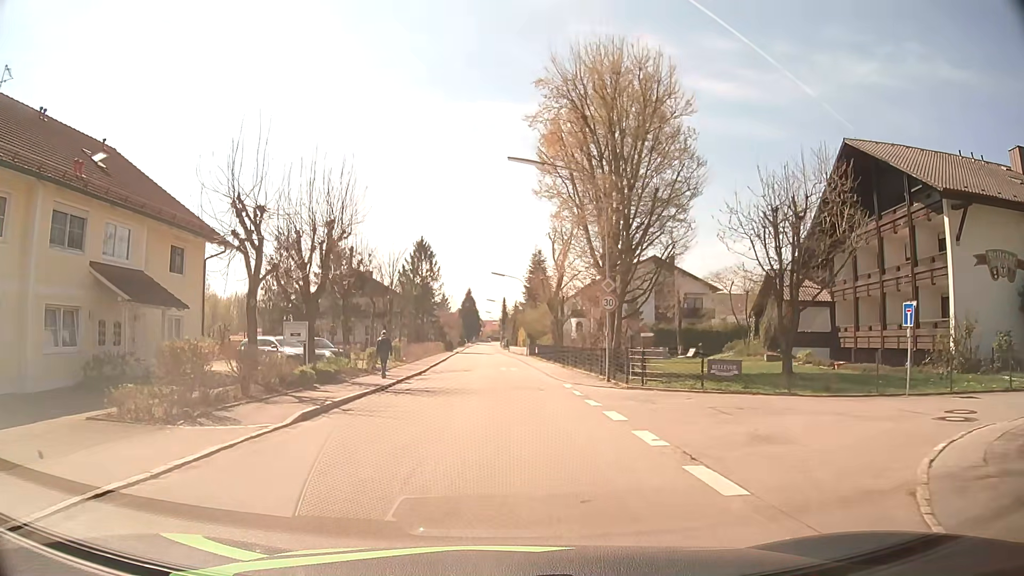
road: residential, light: Day
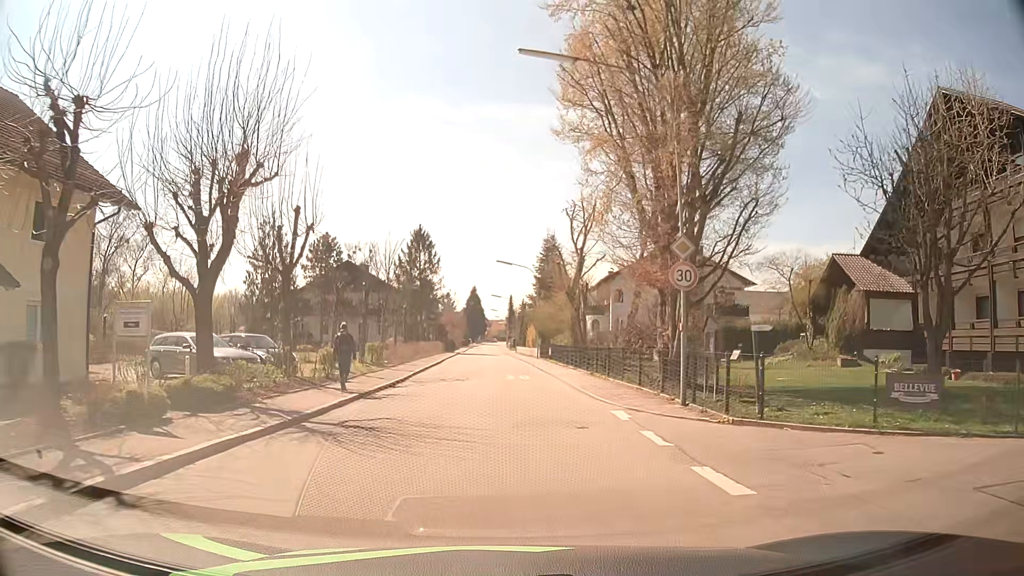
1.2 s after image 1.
(-0.1, +9.1) m; -1°
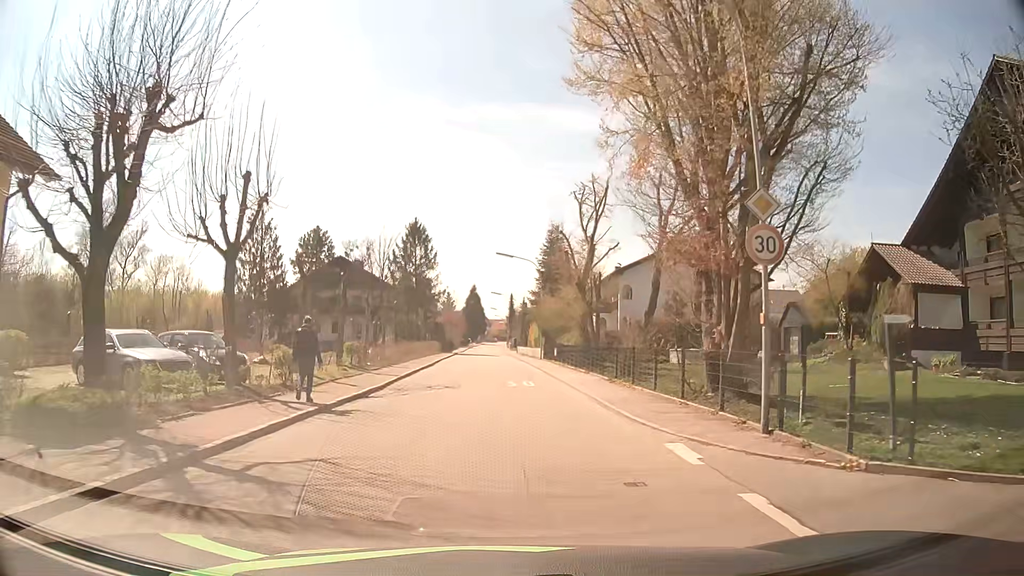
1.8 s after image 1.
(0.0, +4.5) m; +1°
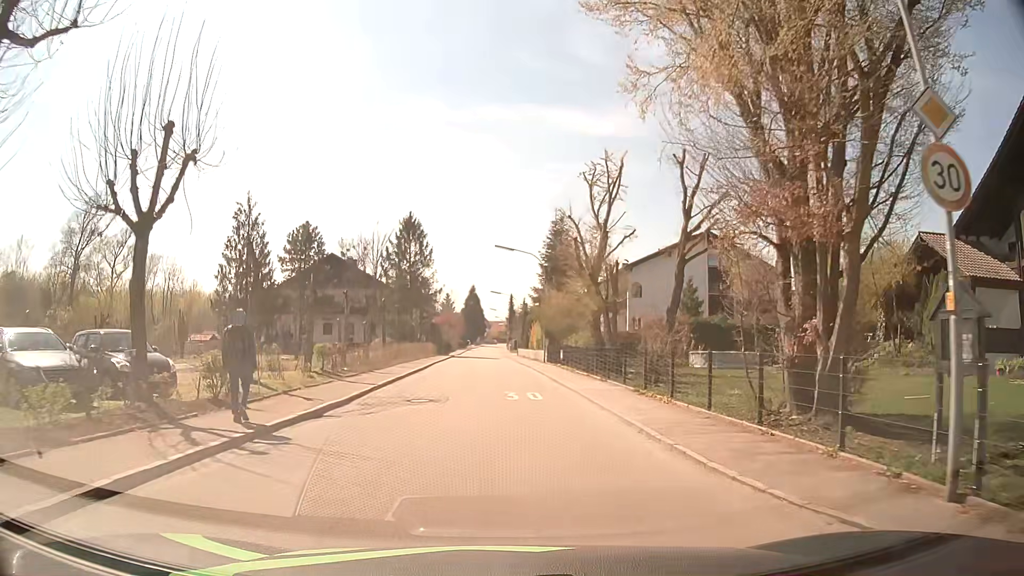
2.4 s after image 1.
(0.0, +4.5) m; 0°
